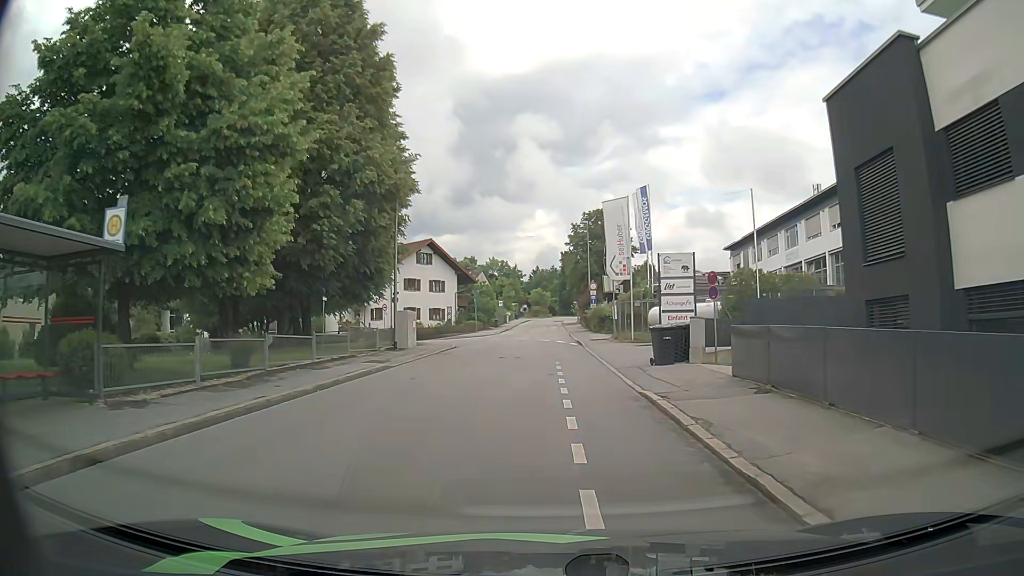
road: residential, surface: asphalt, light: Day
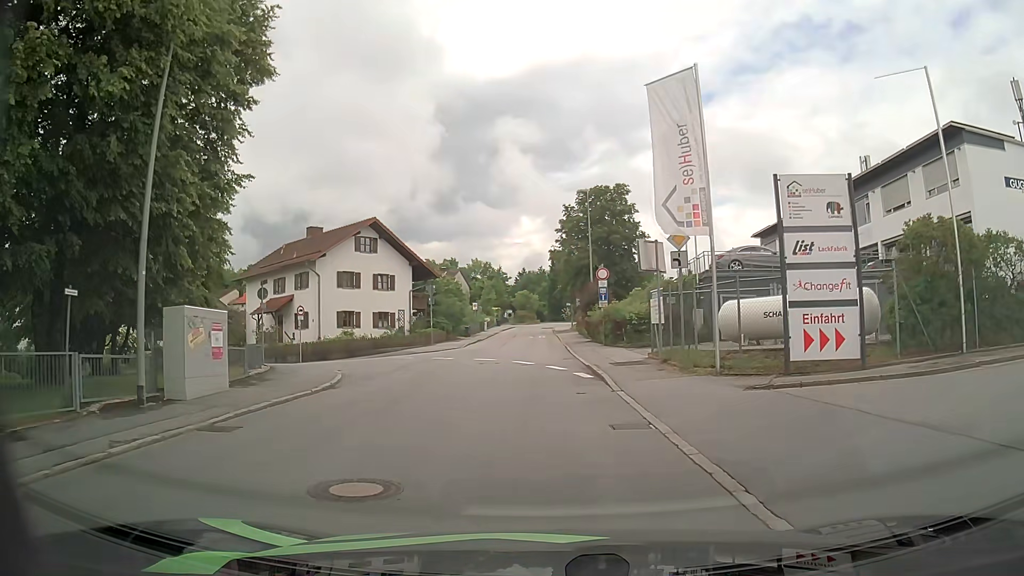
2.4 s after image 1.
(+0.2, +17.7) m; +1°
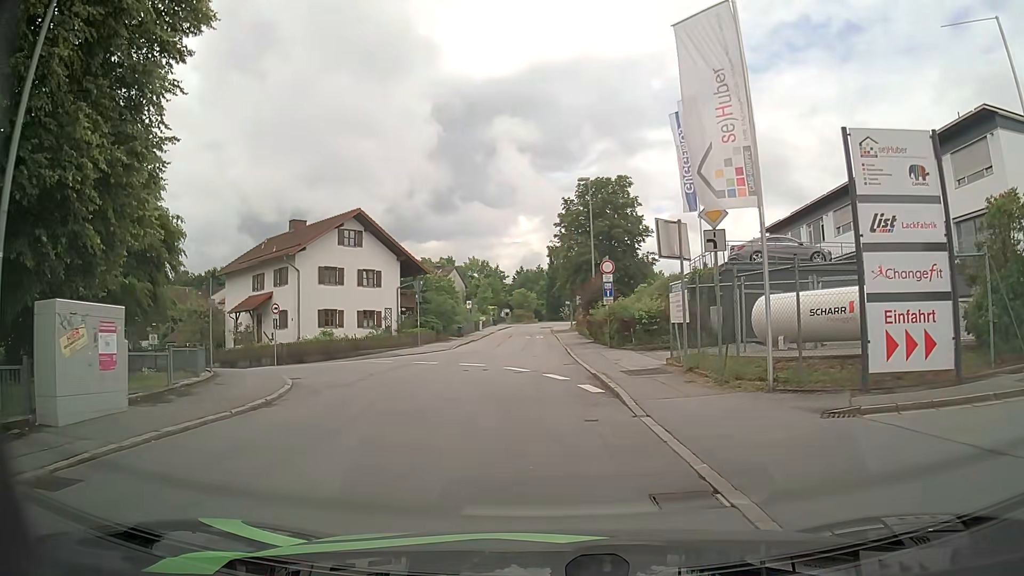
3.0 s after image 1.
(0.0, +3.6) m; +1°
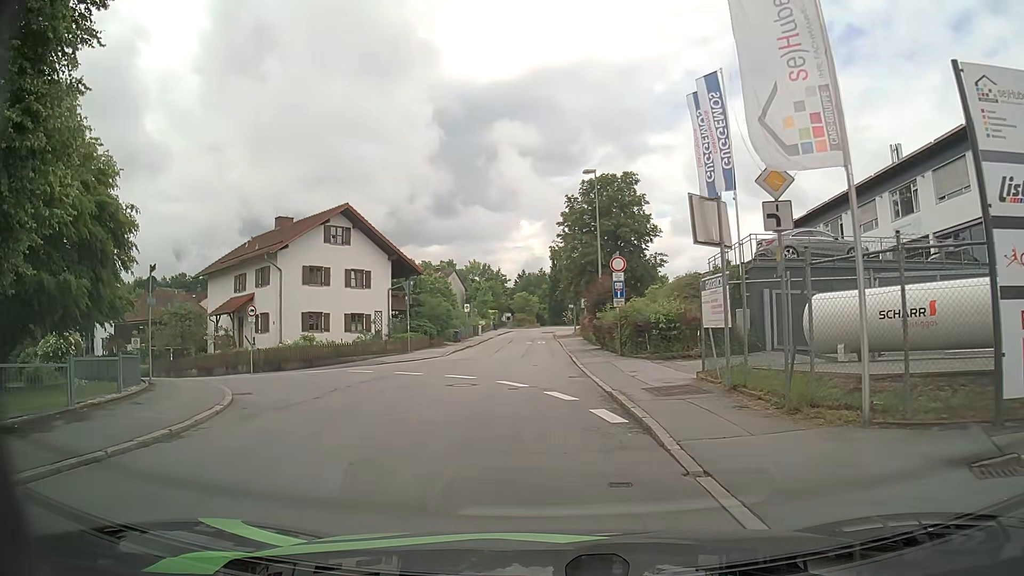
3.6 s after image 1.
(0.0, +3.5) m; -1°
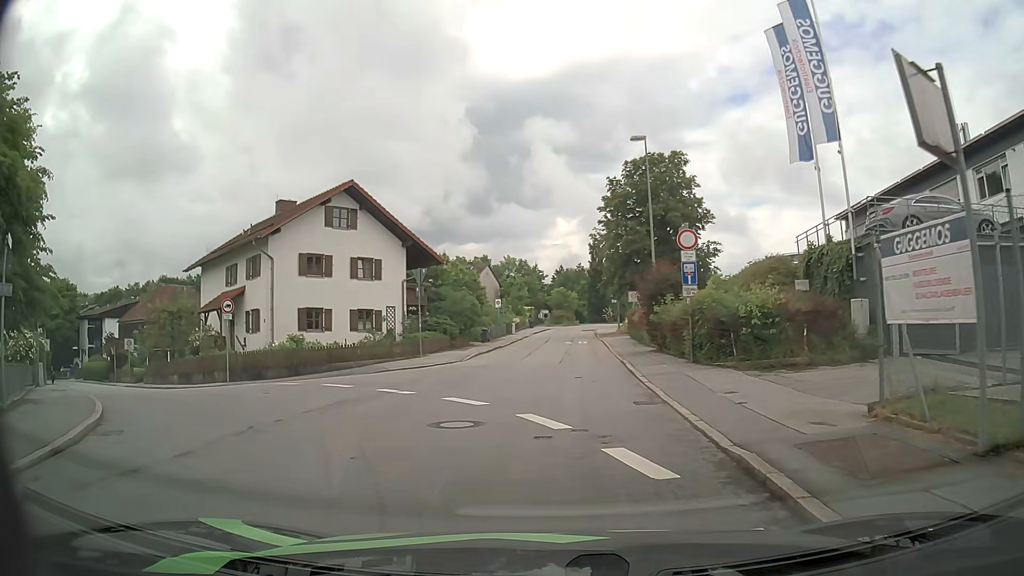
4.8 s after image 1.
(-0.1, +6.6) m; -3°
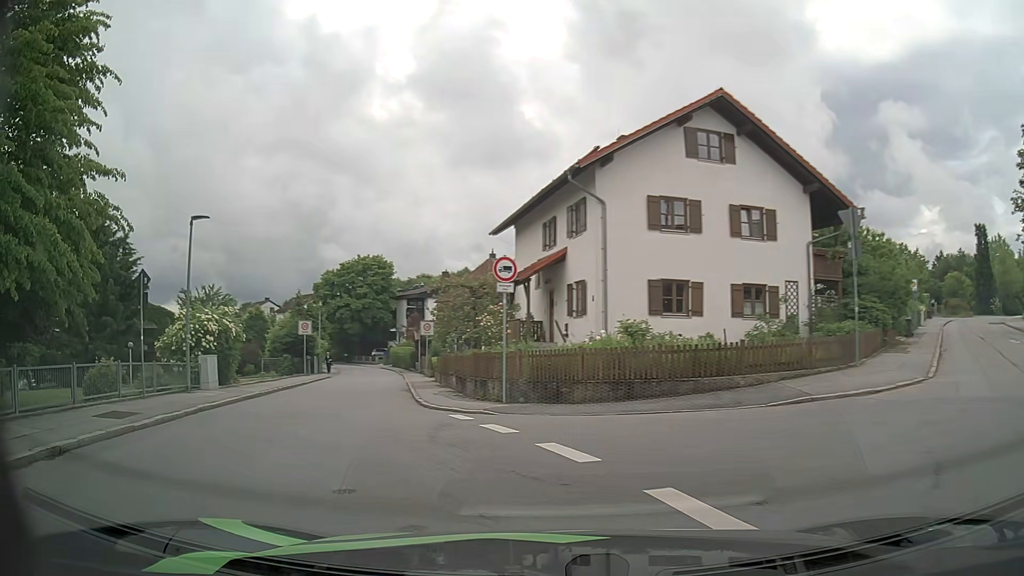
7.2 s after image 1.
(-2.8, +12.6) m; -31°
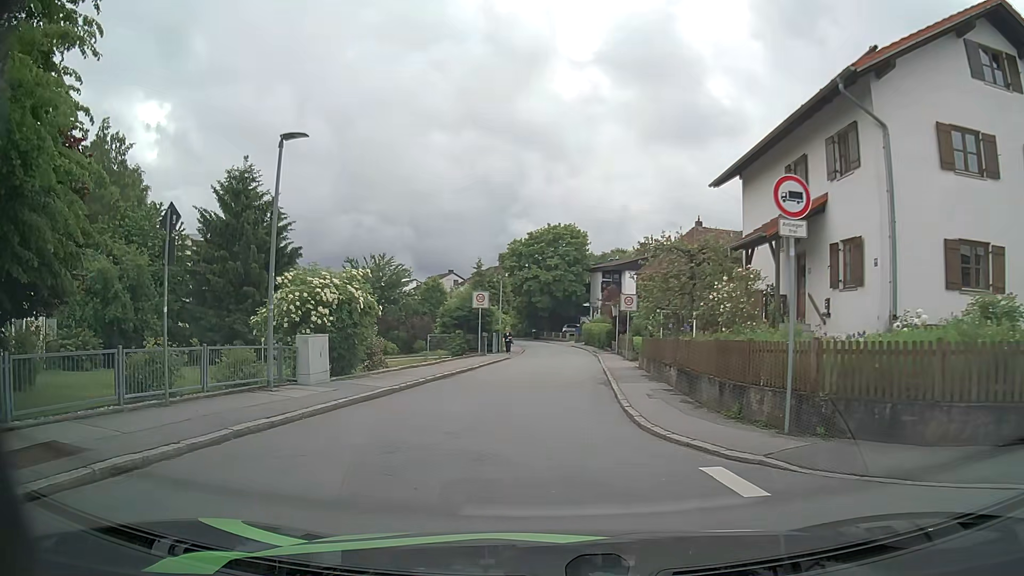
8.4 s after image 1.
(-1.2, +6.9) m; -17°
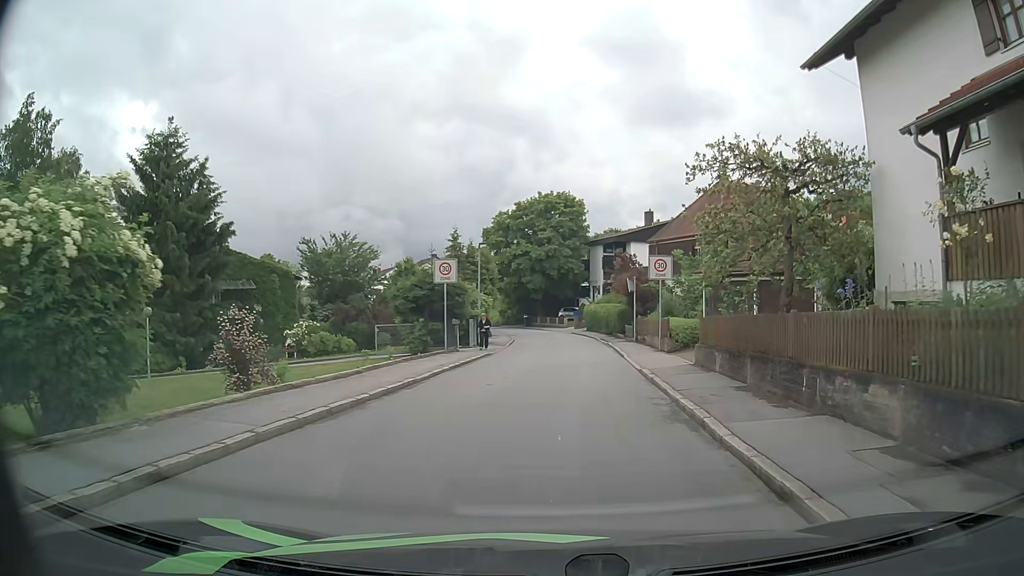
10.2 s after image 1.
(-0.1, +11.5) m; 0°
(0, +10) (+1, +20) (+2, +30) (+2, +40) (+2, +50) (0, +60) (-2, +70) (-6, +79) (-10, +88) (-16, +96) m
